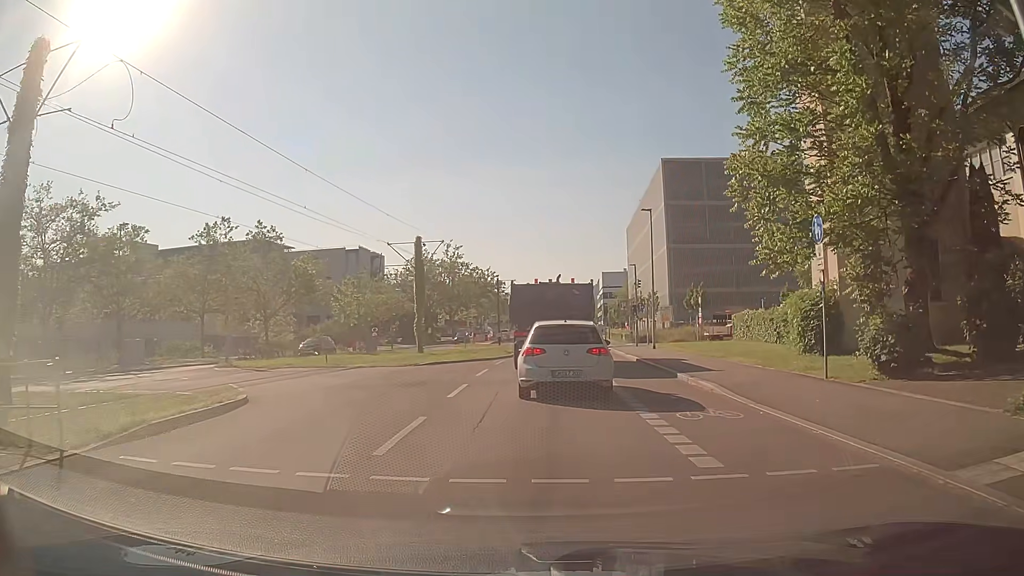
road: secondary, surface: asphalt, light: Day
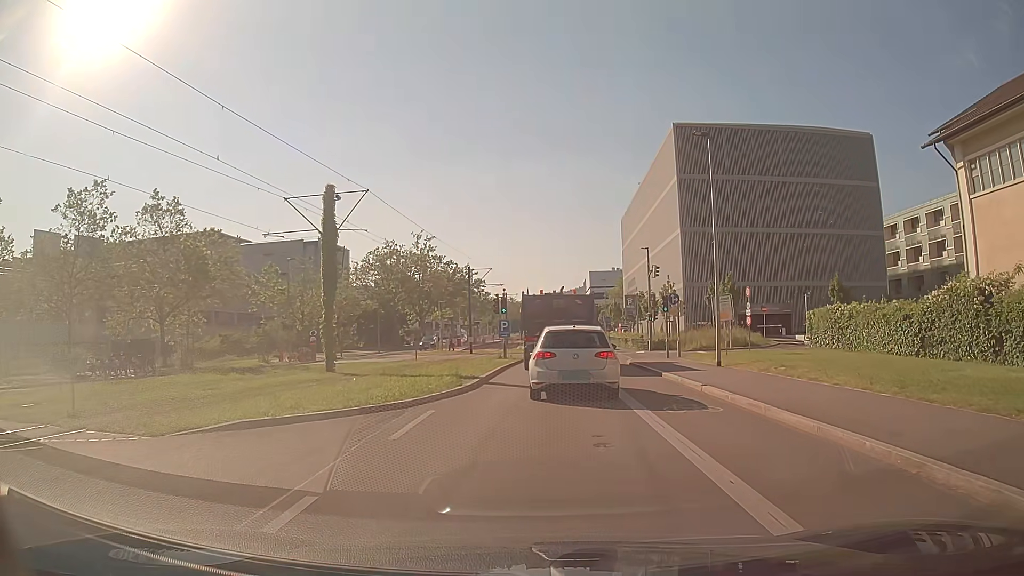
(+0.4, +16.6) m; +2°
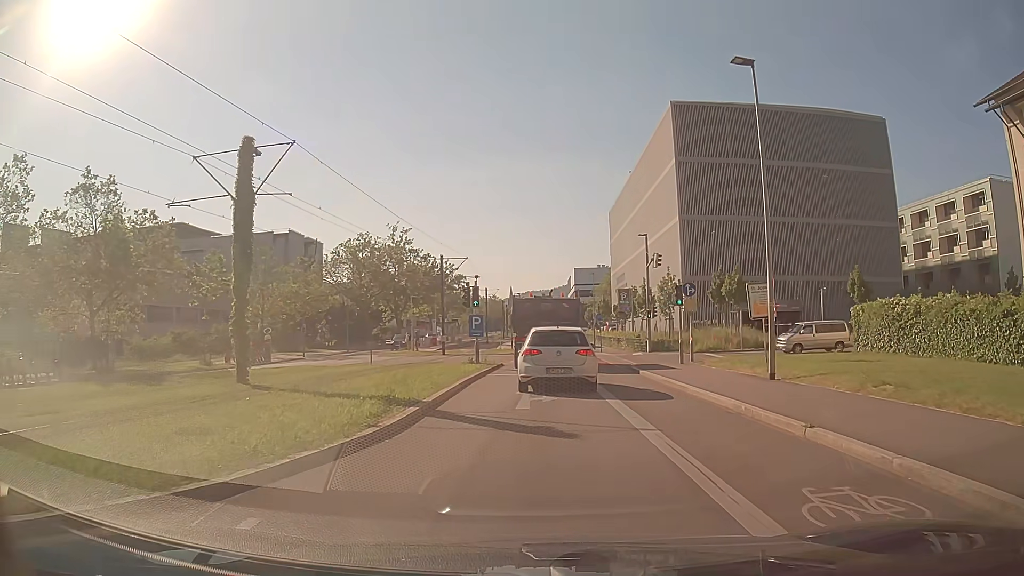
(+0.2, +7.0) m; +1°
(0, +10) (0, +20) (+1, +30) (+1, +40) (+1, +50) (+1, +60) (+2, +70) (+2, +80) (+2, +90) (+2, +100) m
